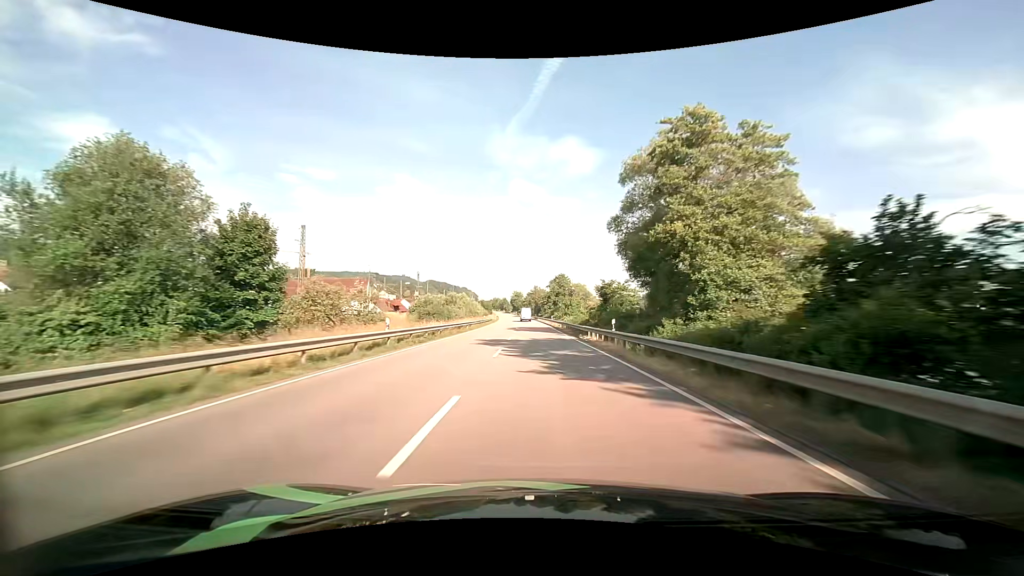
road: primary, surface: asphalt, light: Day
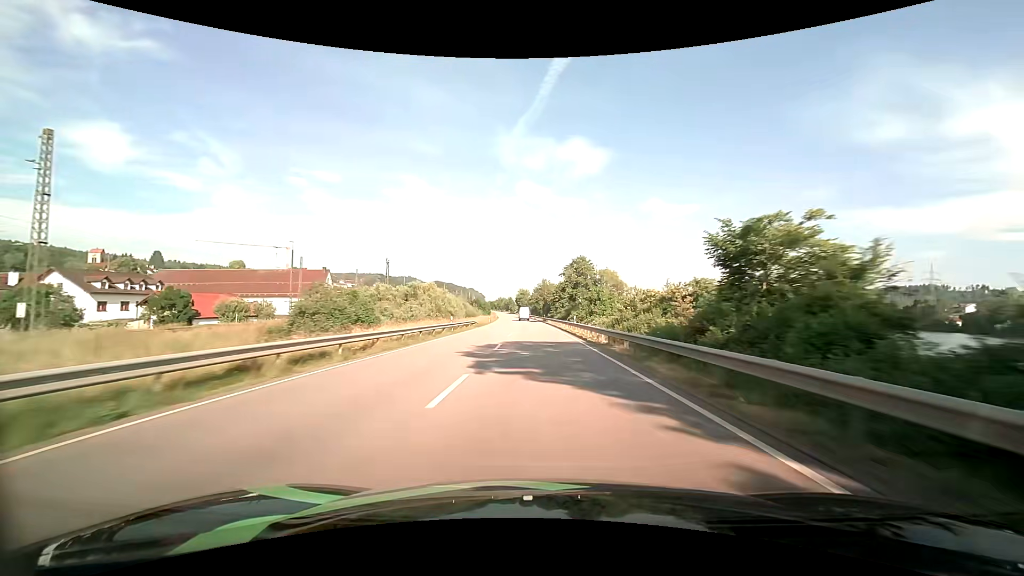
(-0.3, +33.3) m; -1°
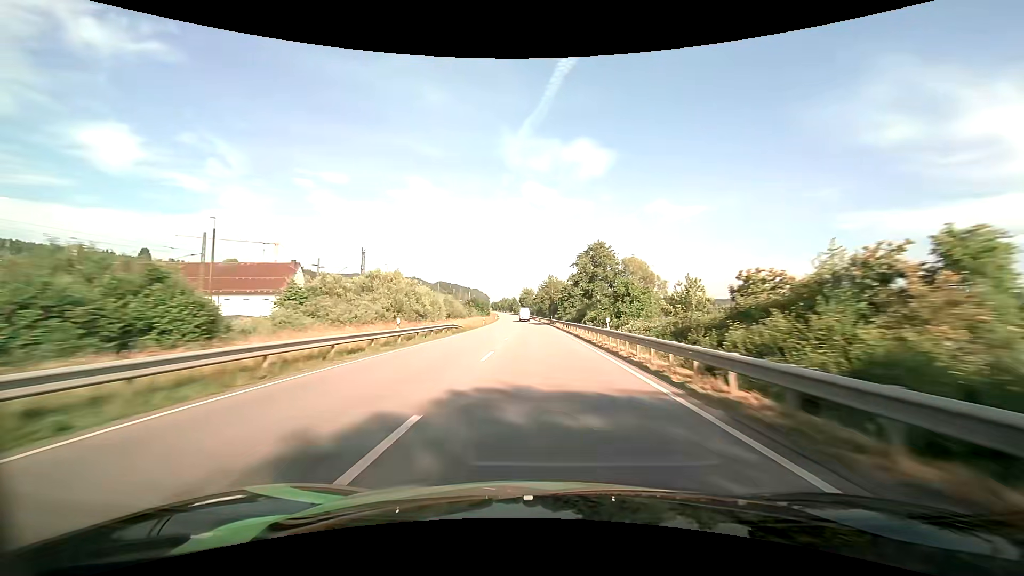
(-0.1, +16.7) m; -1°
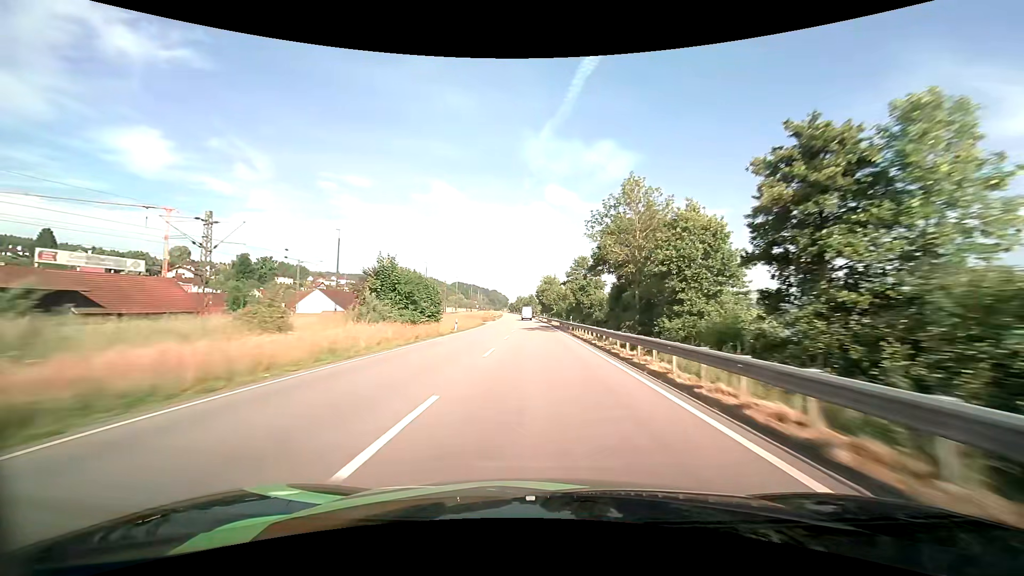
(-1.9, +82.9) m; -3°
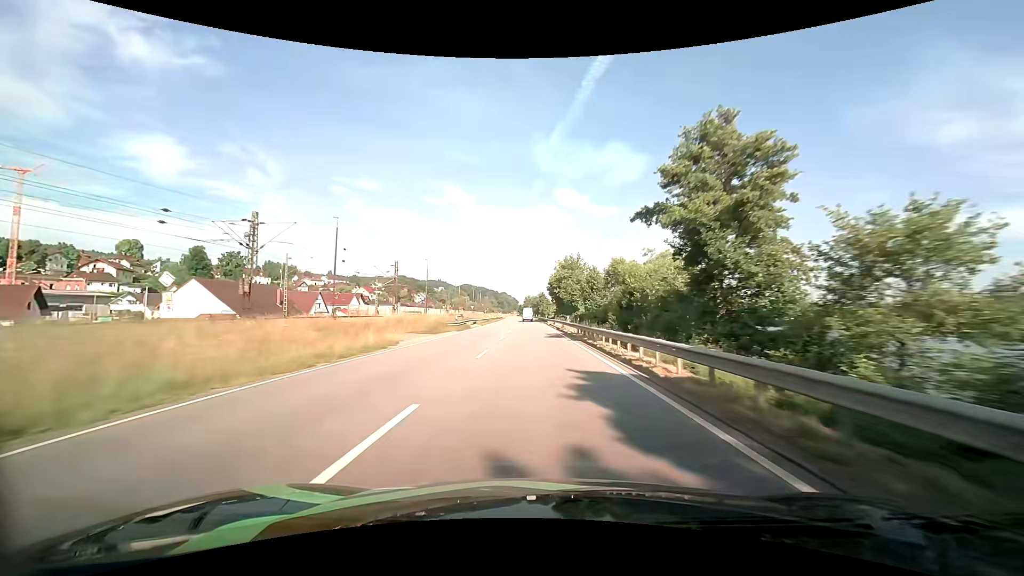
(-0.5, +49.0) m; -2°
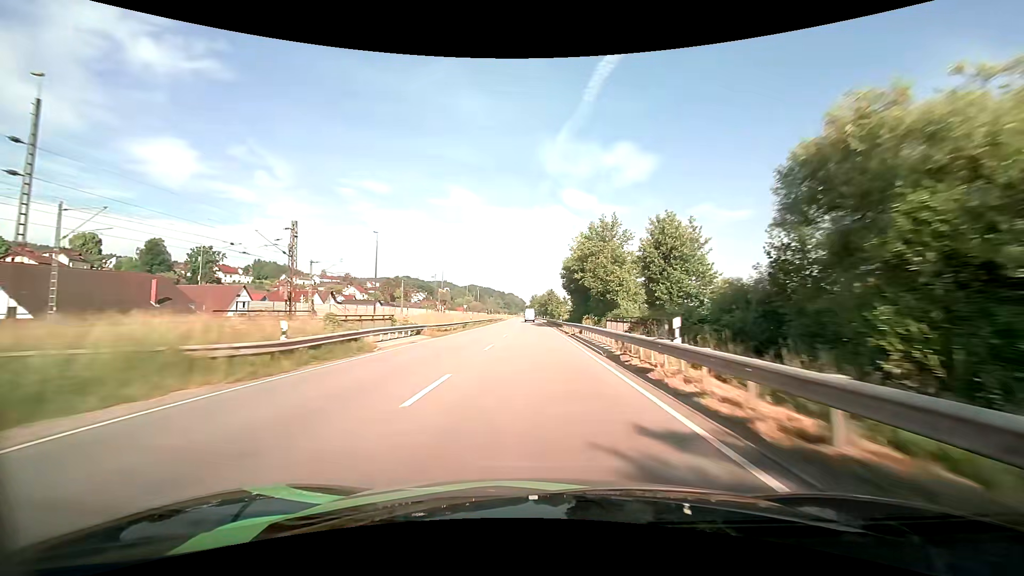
(0.0, +32.3) m; 0°
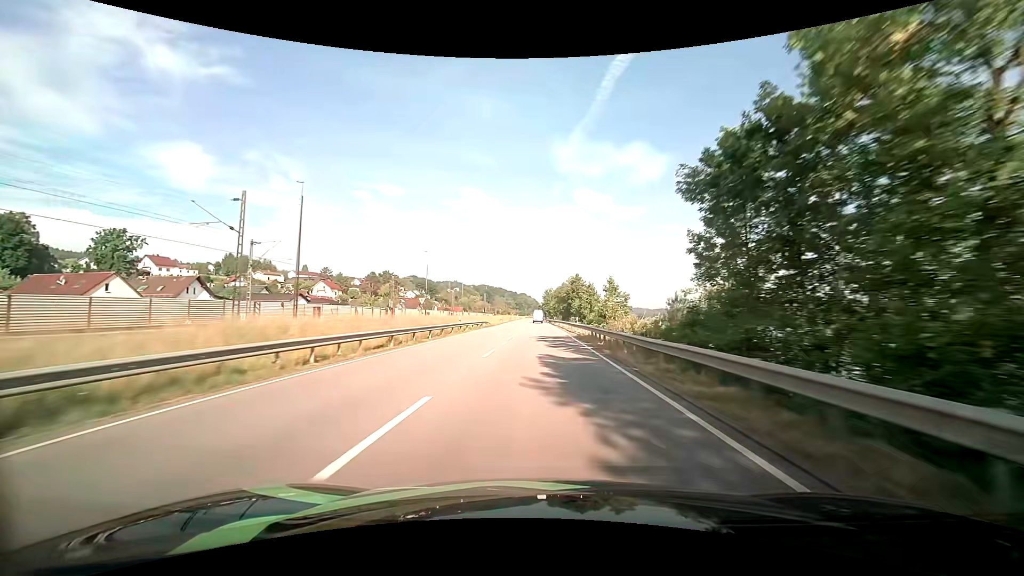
(-1.1, +63.5) m; -2°
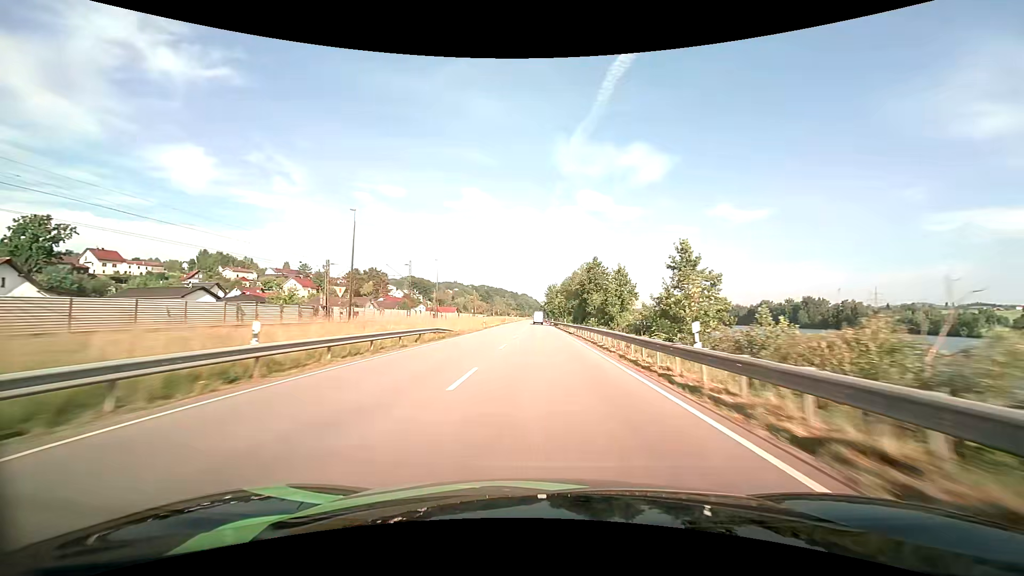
(-0.2, +31.2) m; 0°
(0, +10) (0, +20) (0, +30) (0, +40) (0, +50) (0, +60) (0, +70) (0, +80) (0, +90) (0, +100) m
